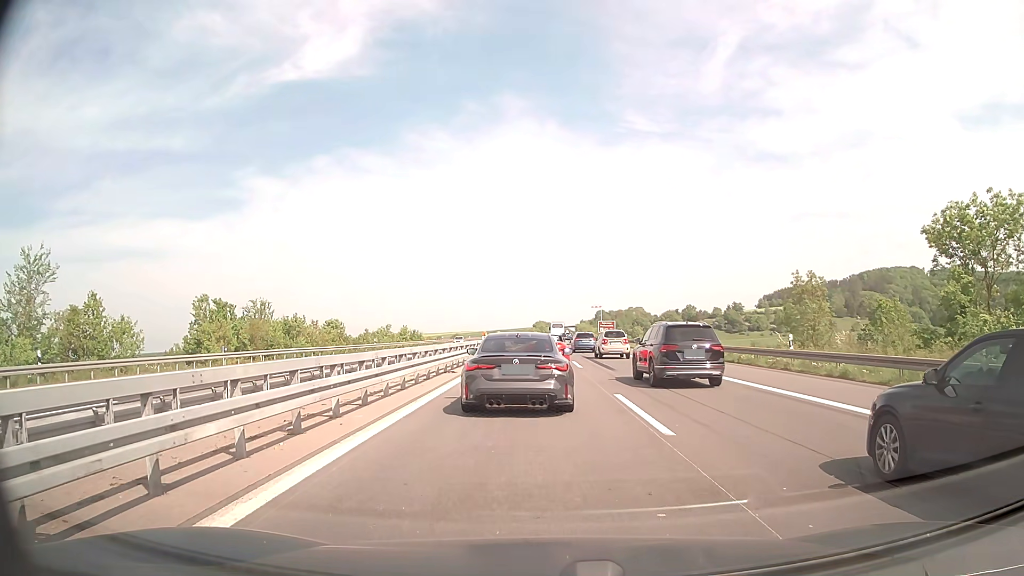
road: motorway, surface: concrete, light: Day
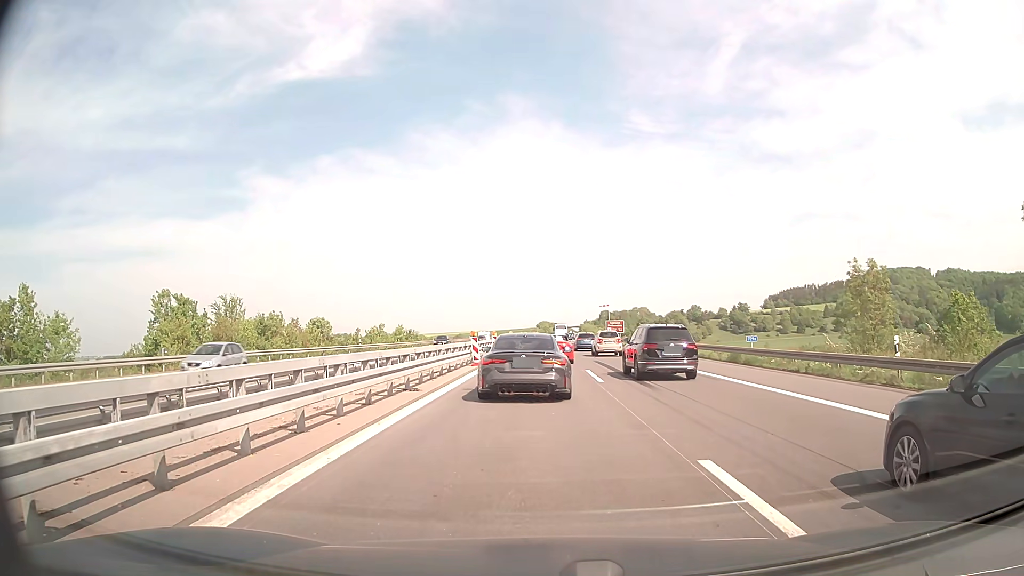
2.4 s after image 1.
(-0.1, +8.0) m; -1°
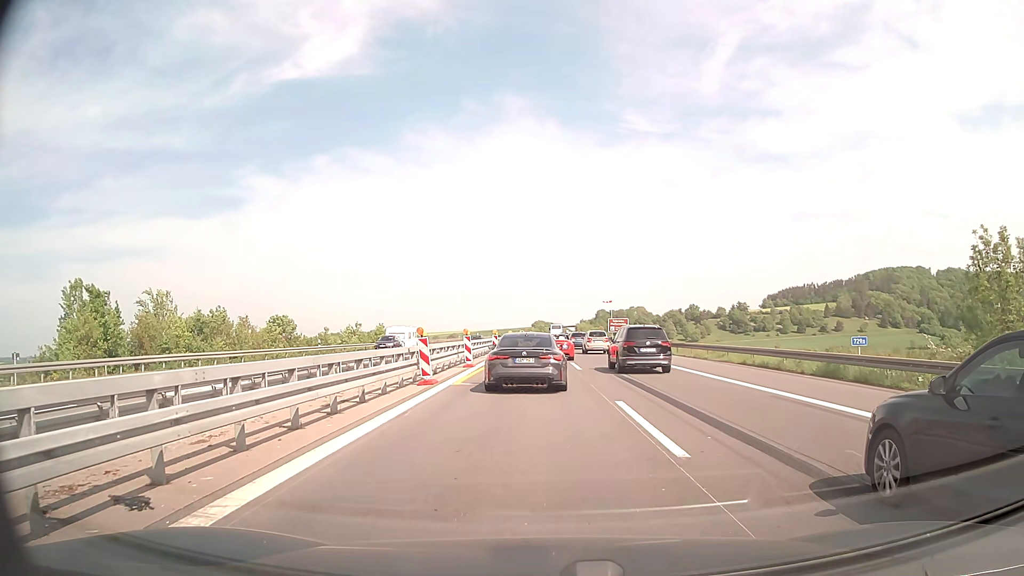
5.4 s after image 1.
(+0.1, +11.9) m; 0°
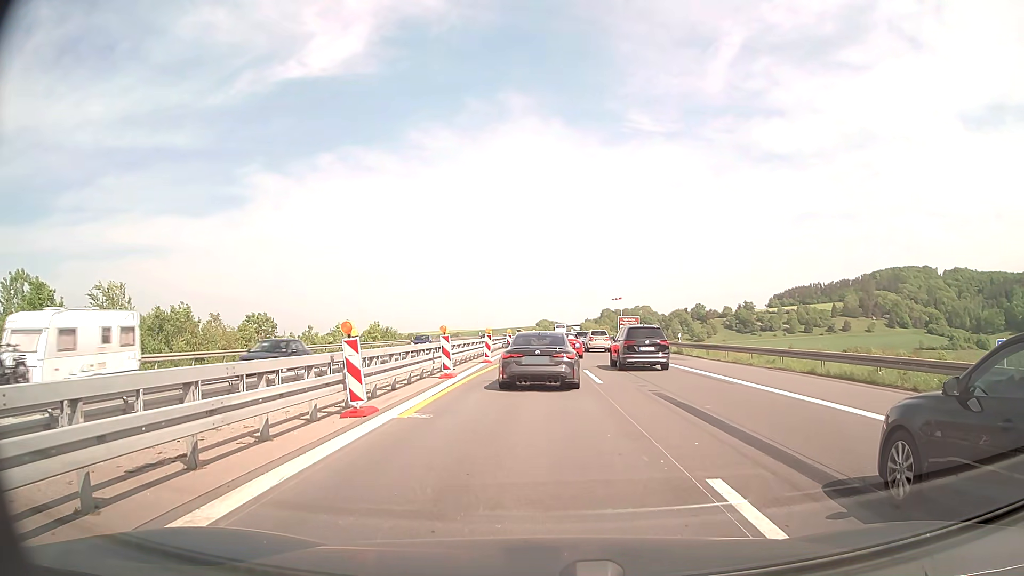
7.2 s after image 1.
(0.0, +7.2) m; 0°
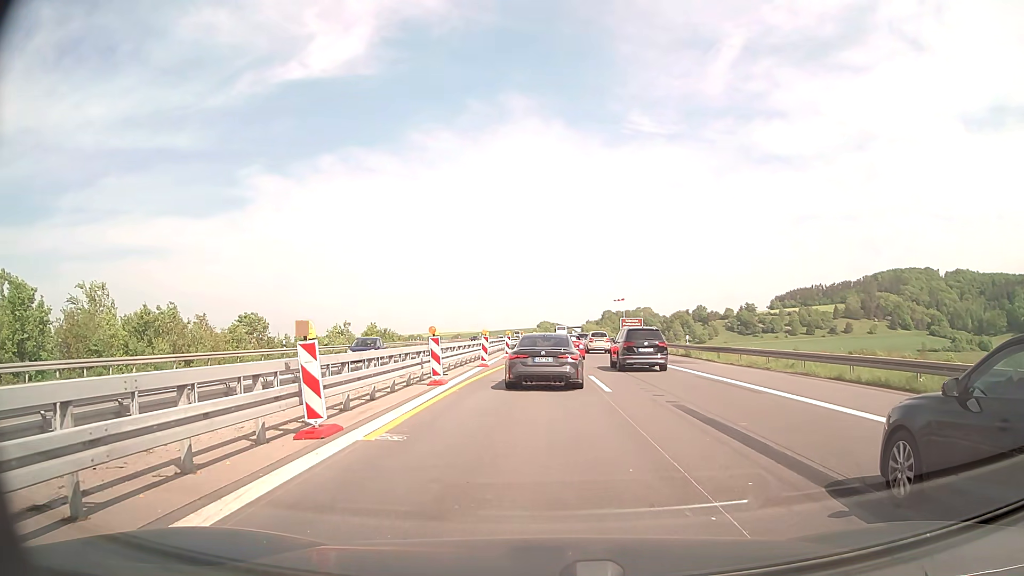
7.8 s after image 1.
(0.0, +2.2) m; 0°
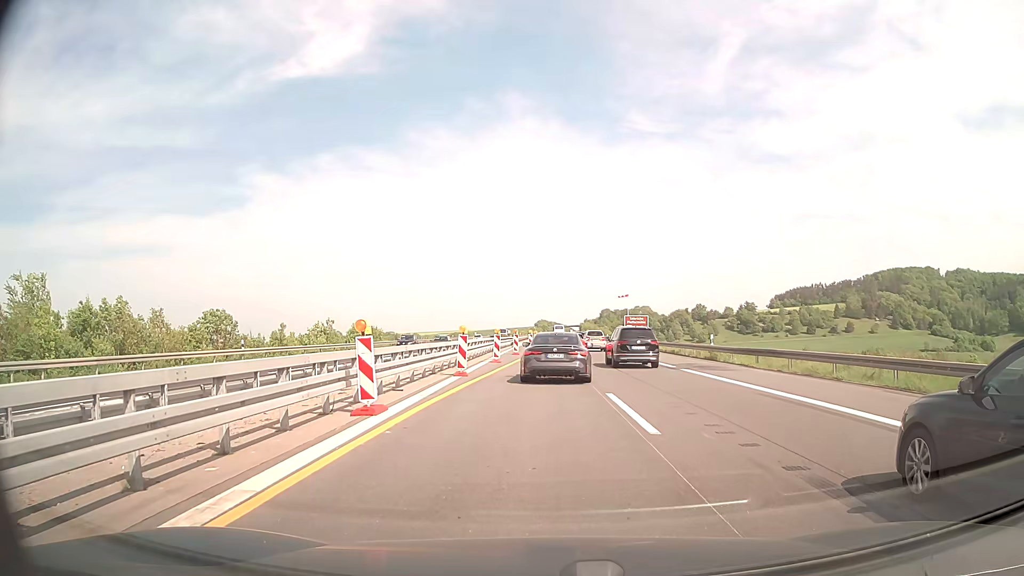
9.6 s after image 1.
(+0.1, +7.0) m; +1°
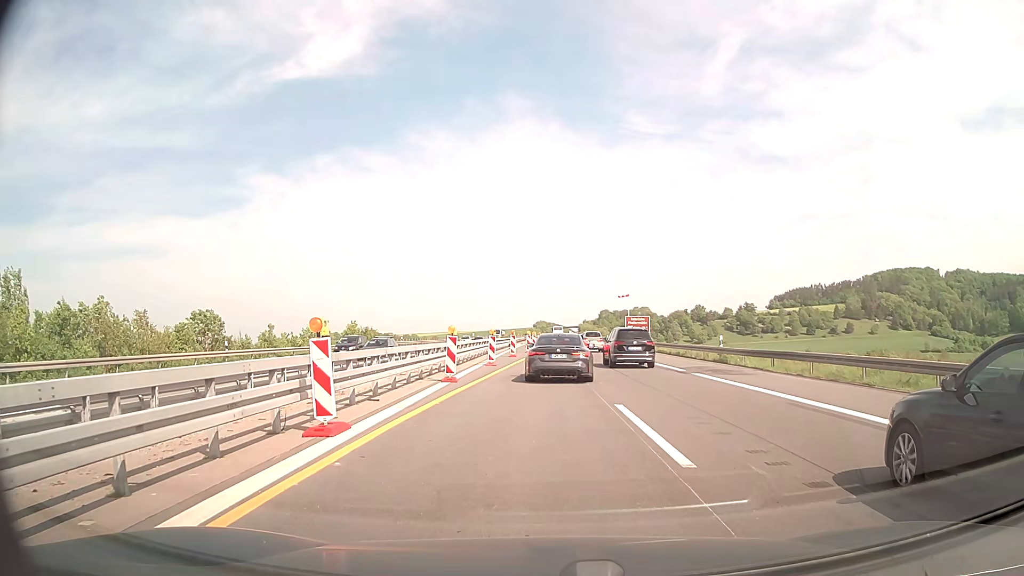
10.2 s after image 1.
(0.0, +2.2) m; 0°
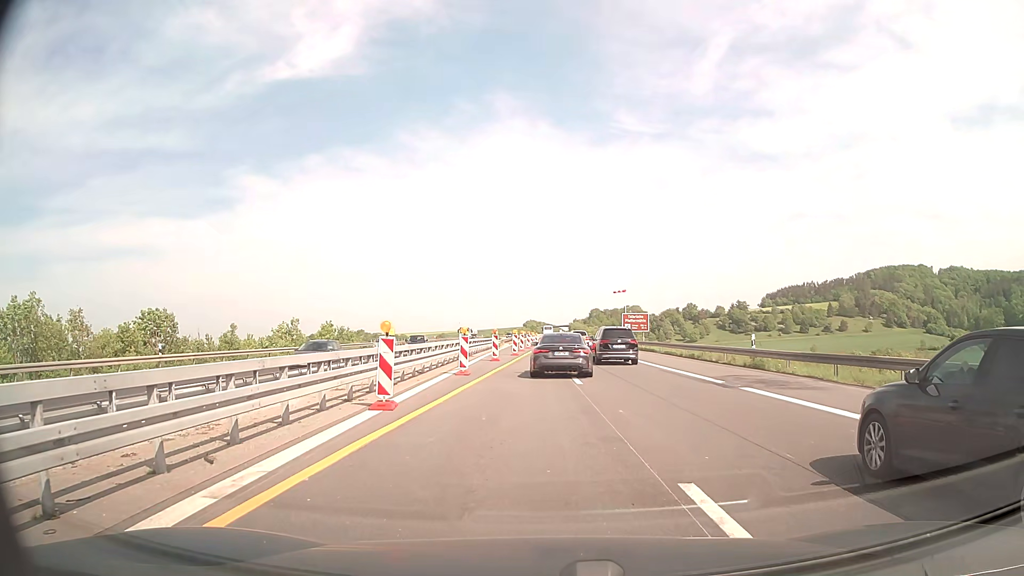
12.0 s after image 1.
(+0.1, +6.9) m; +1°
(0, +10) (0, +20) (0, +30) (0, +40) (+1, +50) (+1, +60) (+1, +70) (+1, +80) (+1, +90) (+1, +100) m
